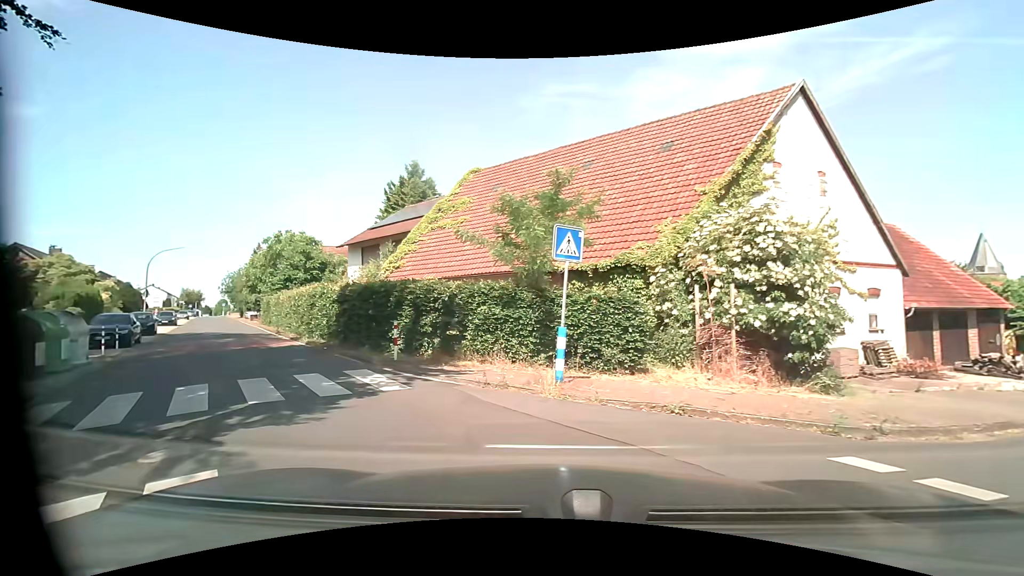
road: residential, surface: asphalt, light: Day
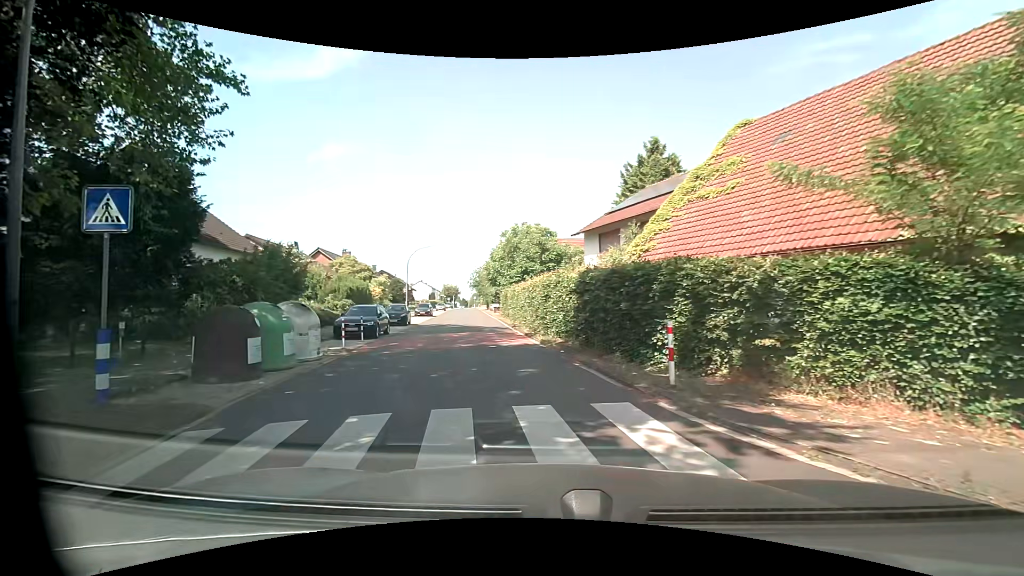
(-1.1, +4.7) m; -27°
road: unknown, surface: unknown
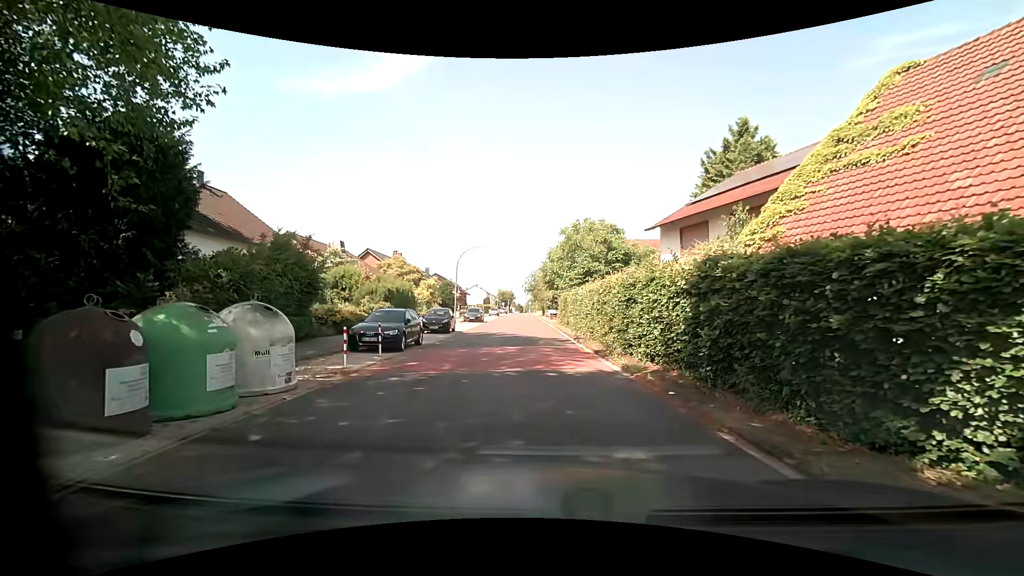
(-0.4, +5.1) m; -7°
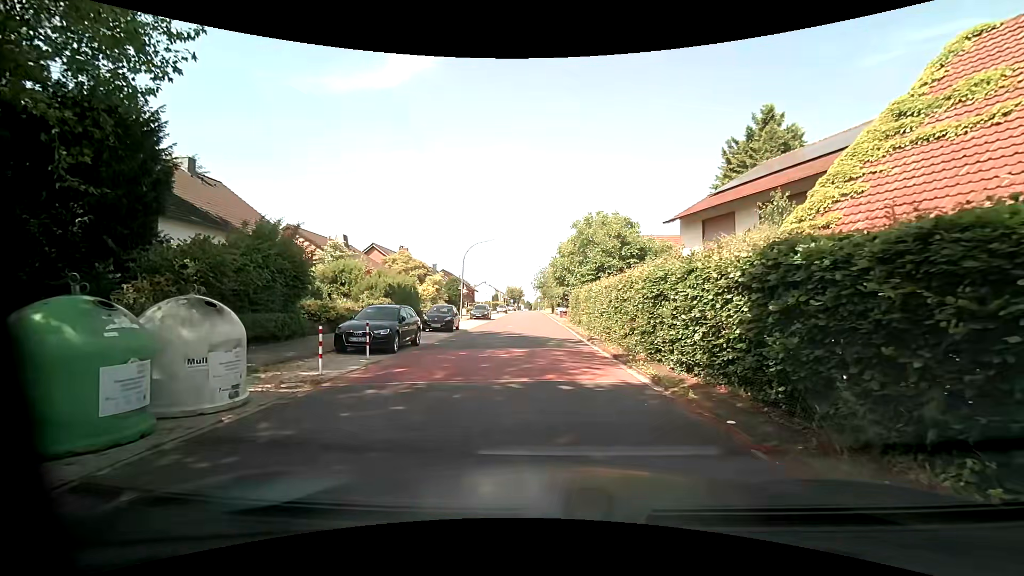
(0.0, +2.0) m; 0°
